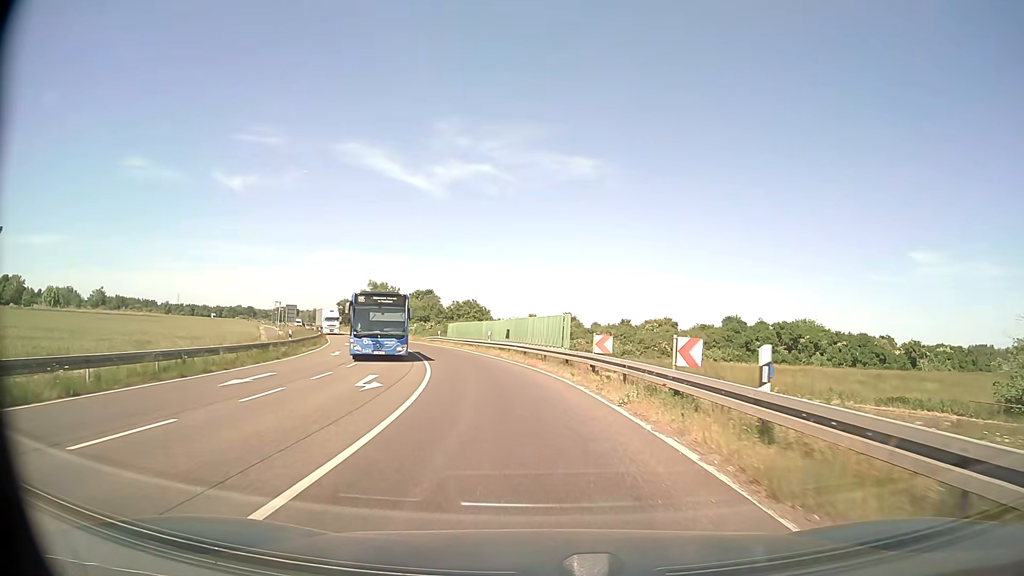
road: primary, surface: asphalt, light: Day
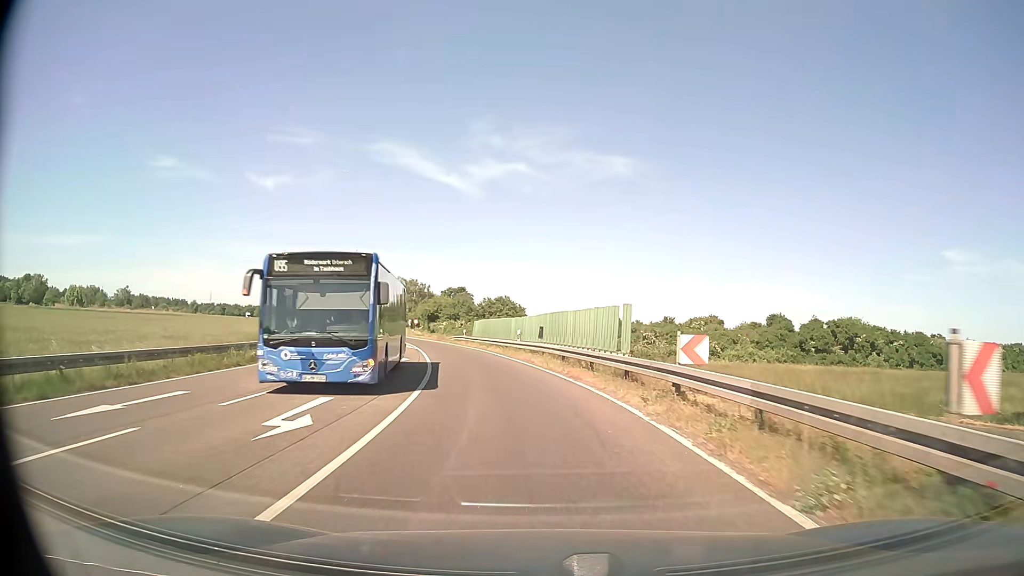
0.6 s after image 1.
(-0.2, +7.8) m; -3°
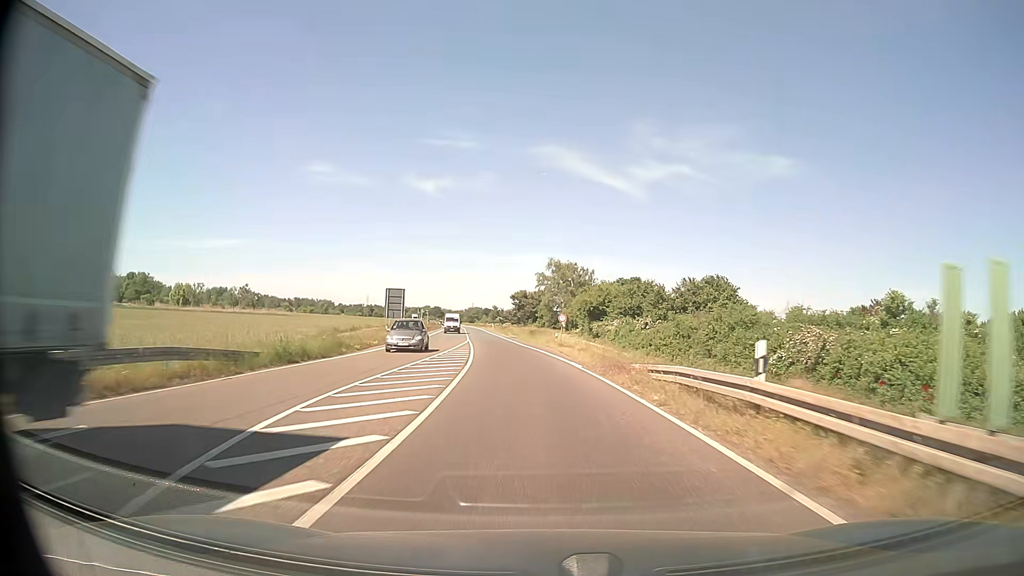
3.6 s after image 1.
(-6.8, +46.7) m; -14°
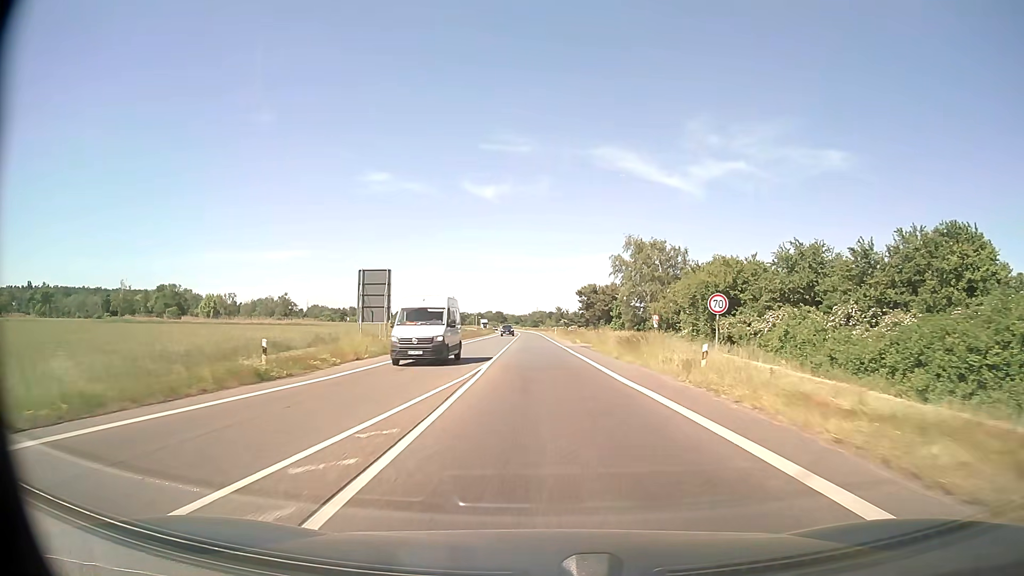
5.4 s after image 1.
(-1.8, +32.1) m; -6°
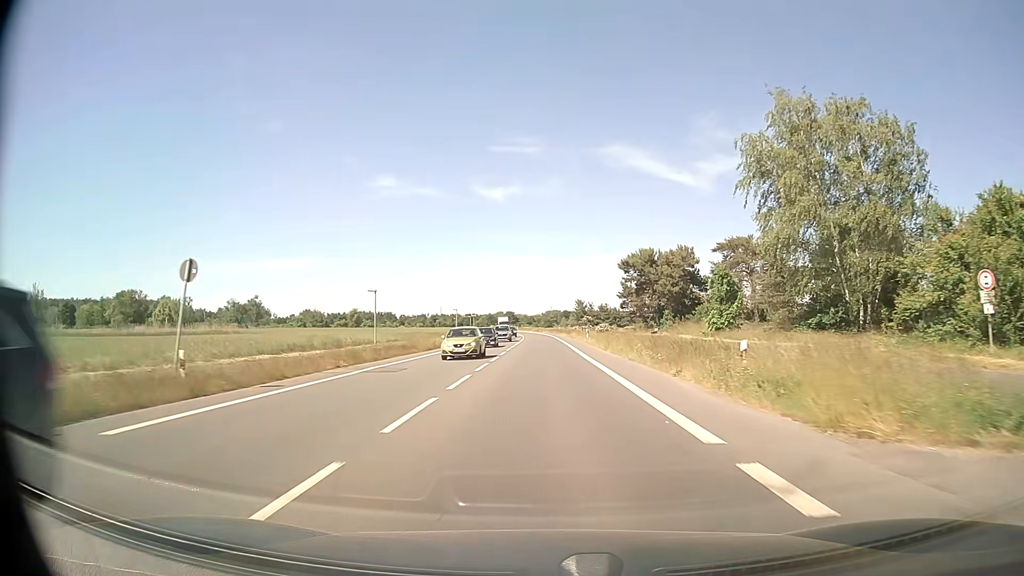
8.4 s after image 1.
(-0.7, +54.6) m; -1°
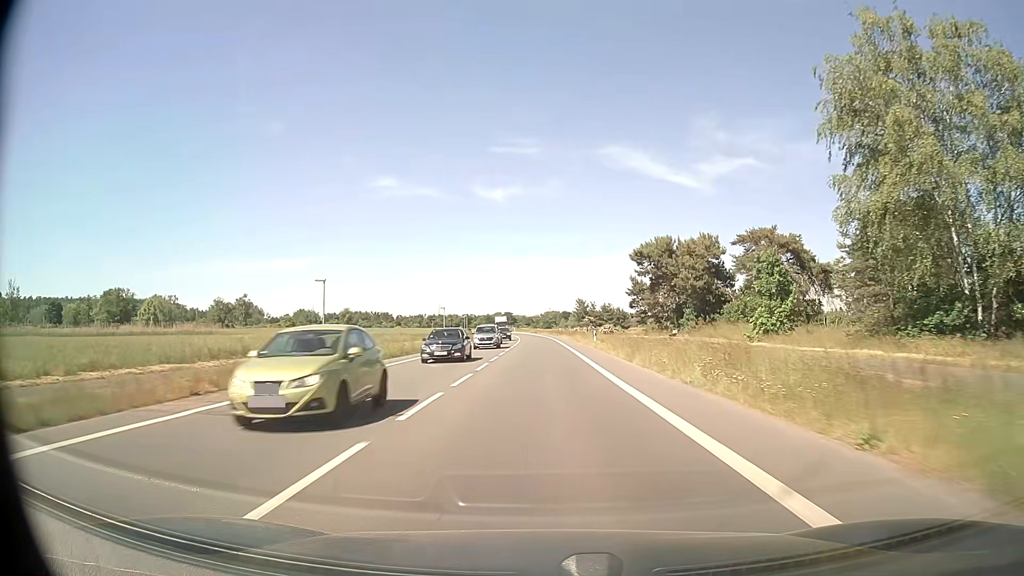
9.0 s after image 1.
(0.0, +11.0) m; 0°
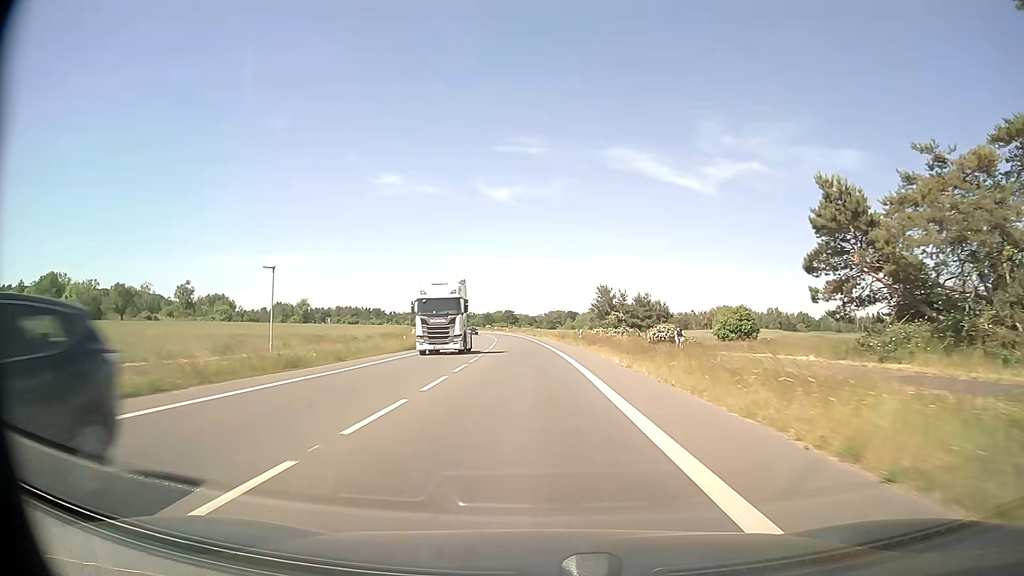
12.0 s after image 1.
(+0.1, +55.4) m; 0°
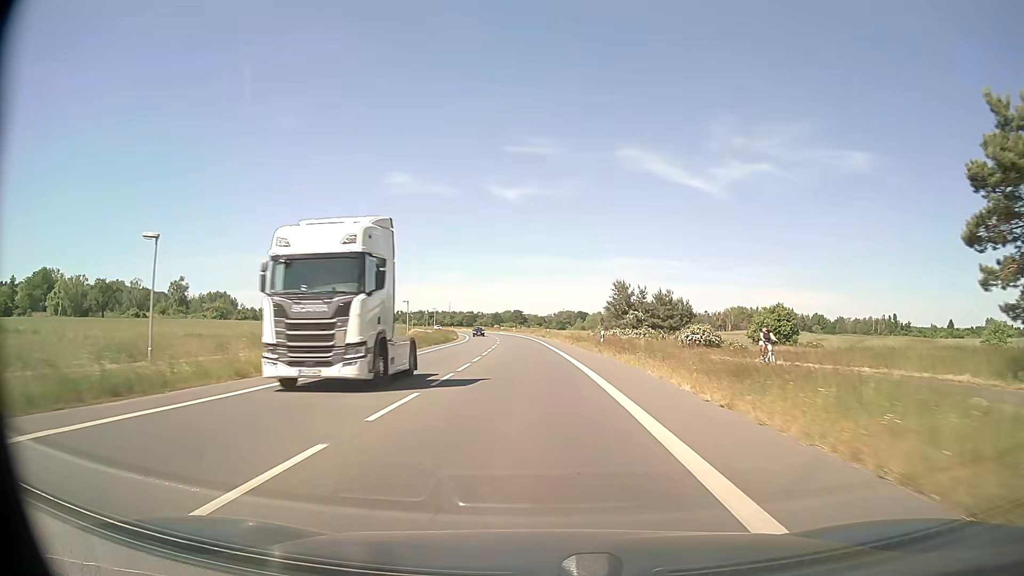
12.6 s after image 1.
(-0.1, +11.2) m; -1°
(0, +10) (0, +20) (0, +30) (-1, +40) (-1, +50) (-2, +60) (-2, +70) (-3, +80) (-3, +90) (-4, +100) m
